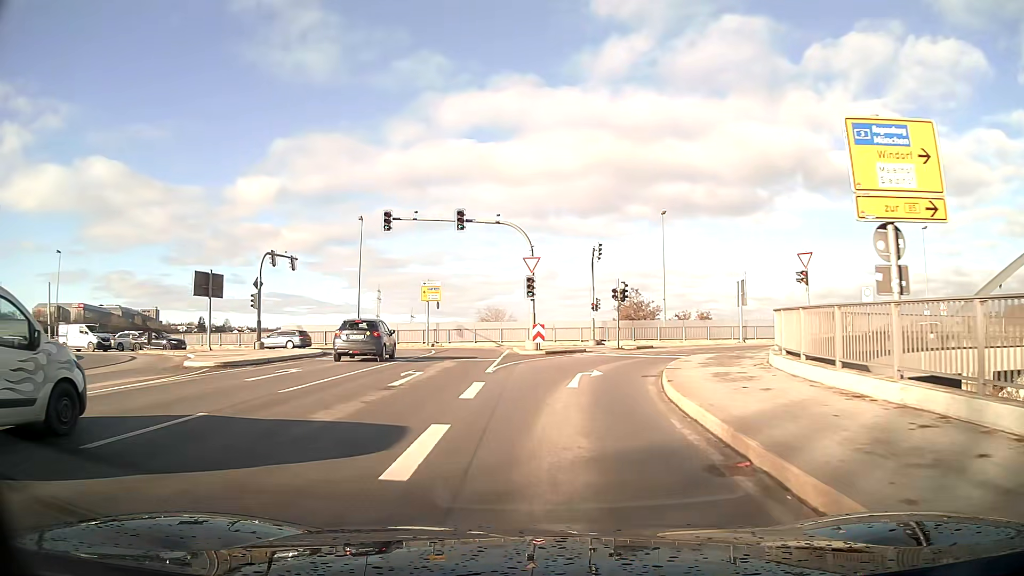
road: primary_link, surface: asphalt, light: Day
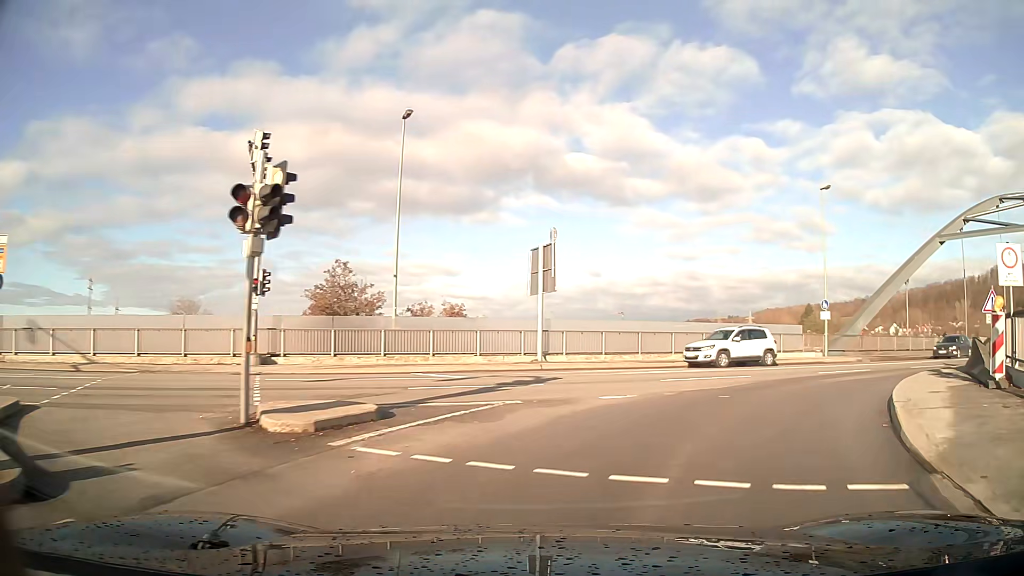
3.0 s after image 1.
(+4.5, +24.5) m; +29°
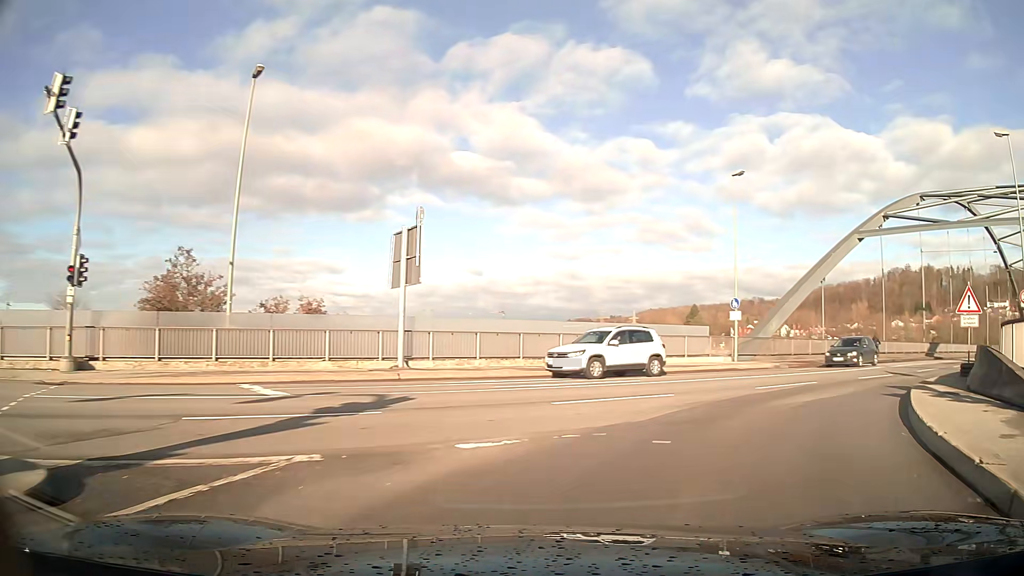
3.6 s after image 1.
(+0.4, +4.8) m; +10°
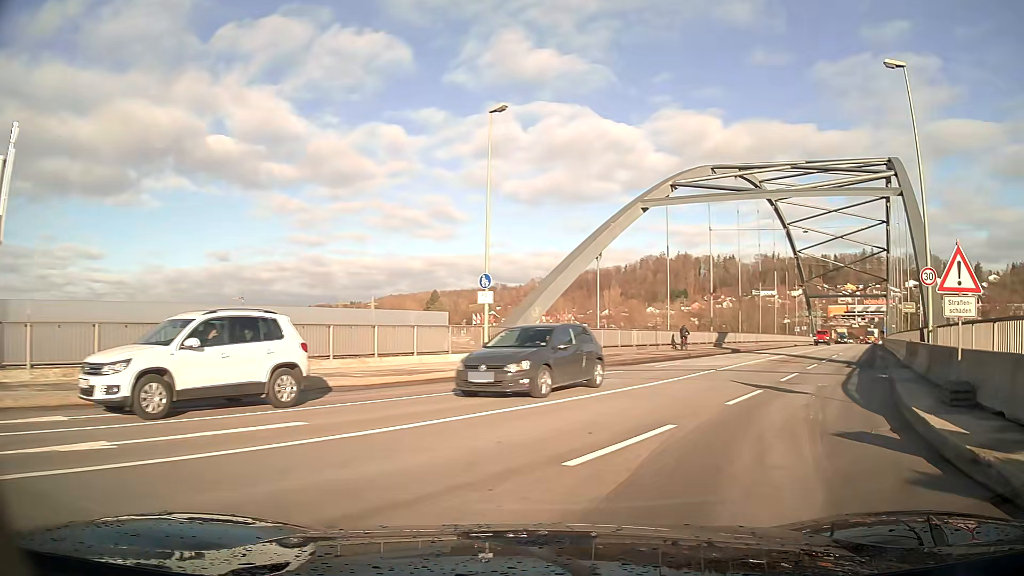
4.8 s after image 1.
(+1.8, +9.6) m; +20°
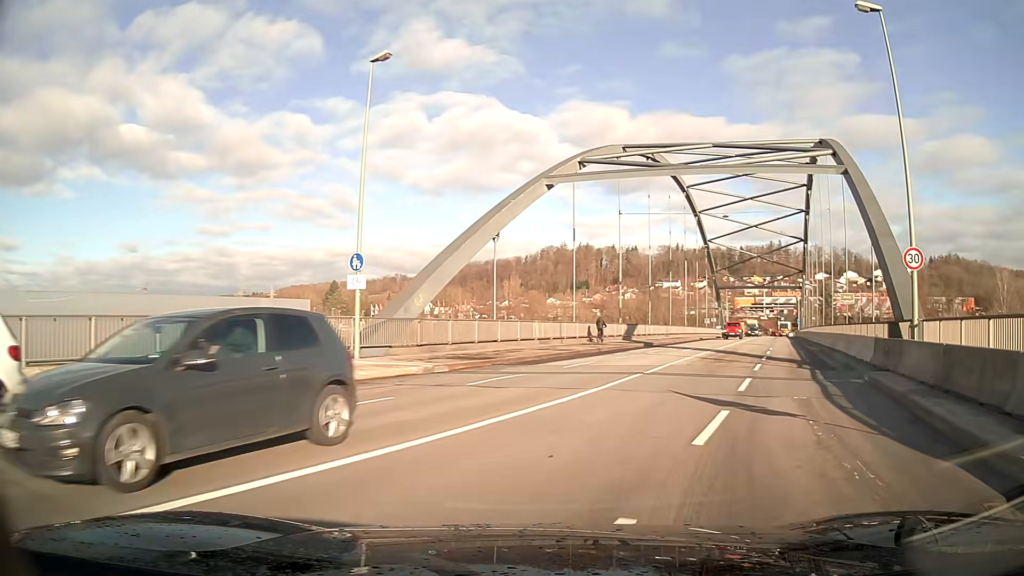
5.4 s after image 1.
(+0.3, +4.7) m; +8°
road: primary
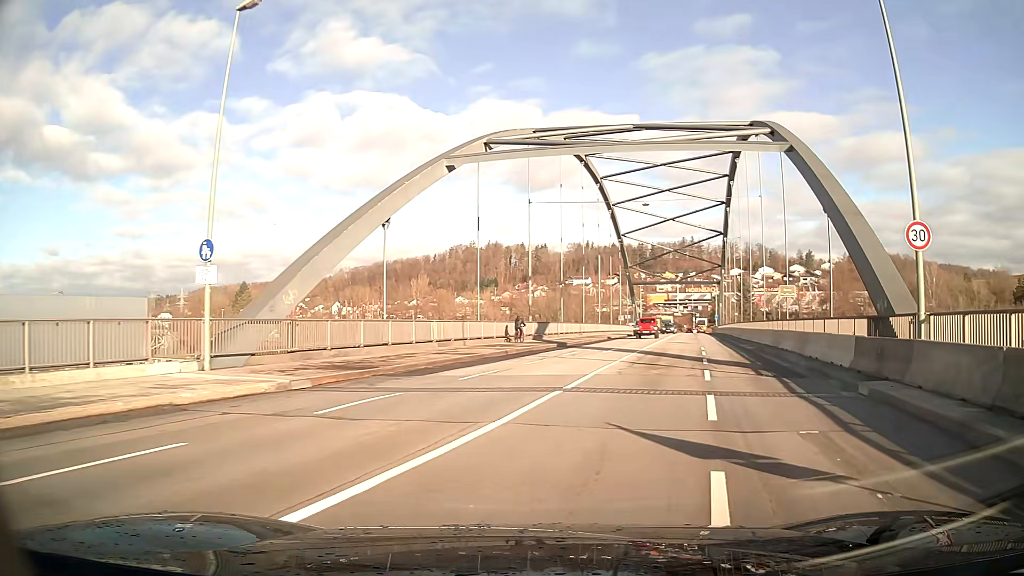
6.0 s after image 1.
(+0.3, +4.4) m; +7°
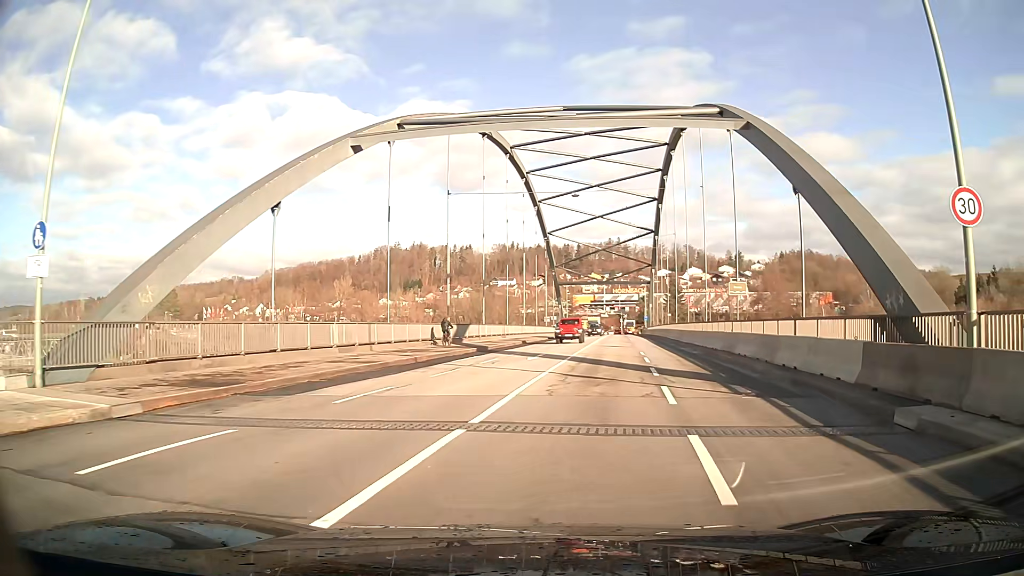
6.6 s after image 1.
(+0.2, +4.2) m; +5°
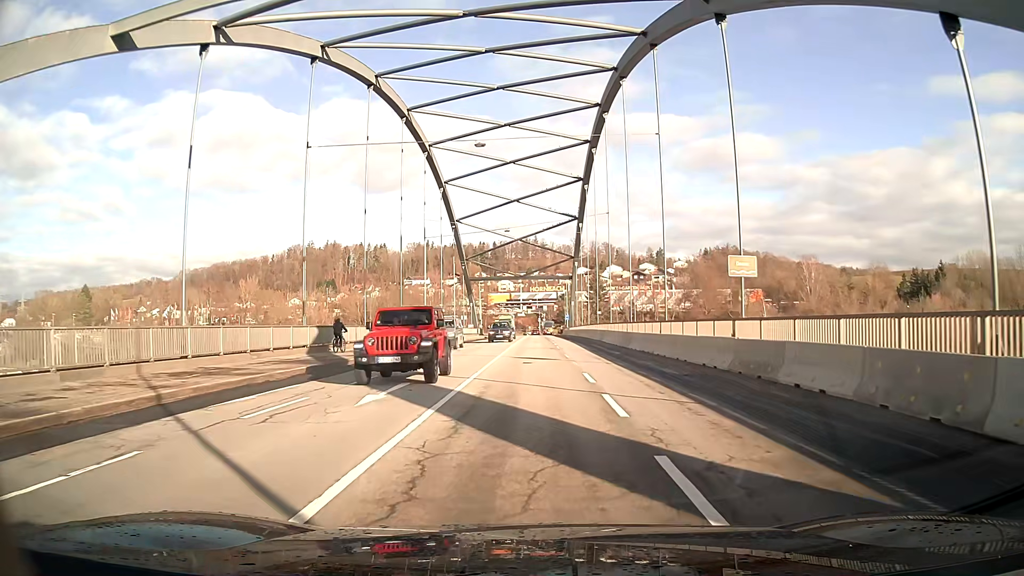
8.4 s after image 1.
(+0.9, +13.4) m; +5°
(0, +10) (0, +20) (0, +30) (0, +40) (0, +50) (0, +60) (0, +70) (0, +80) (+1, +90) (+1, +100) m
